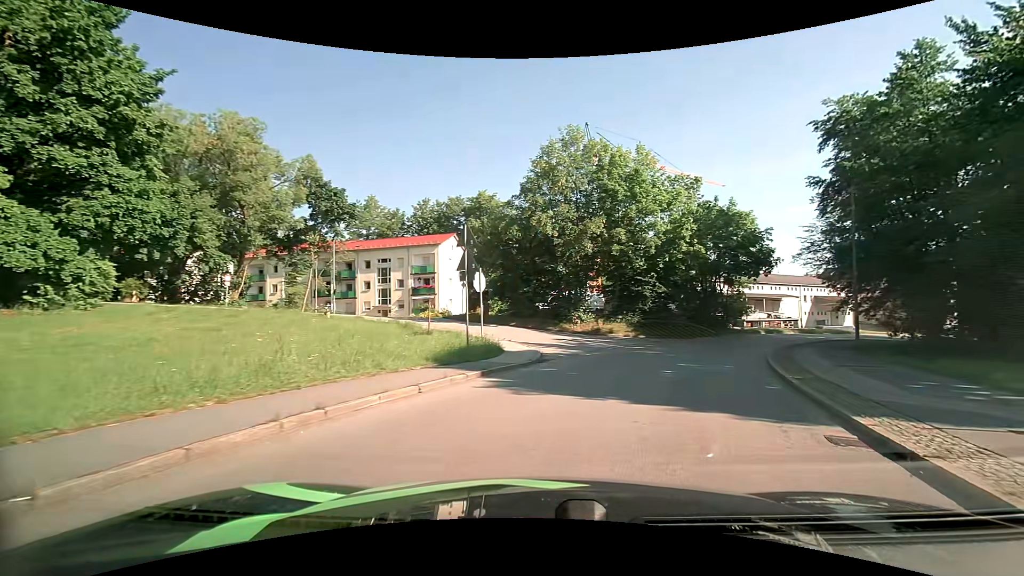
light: Day
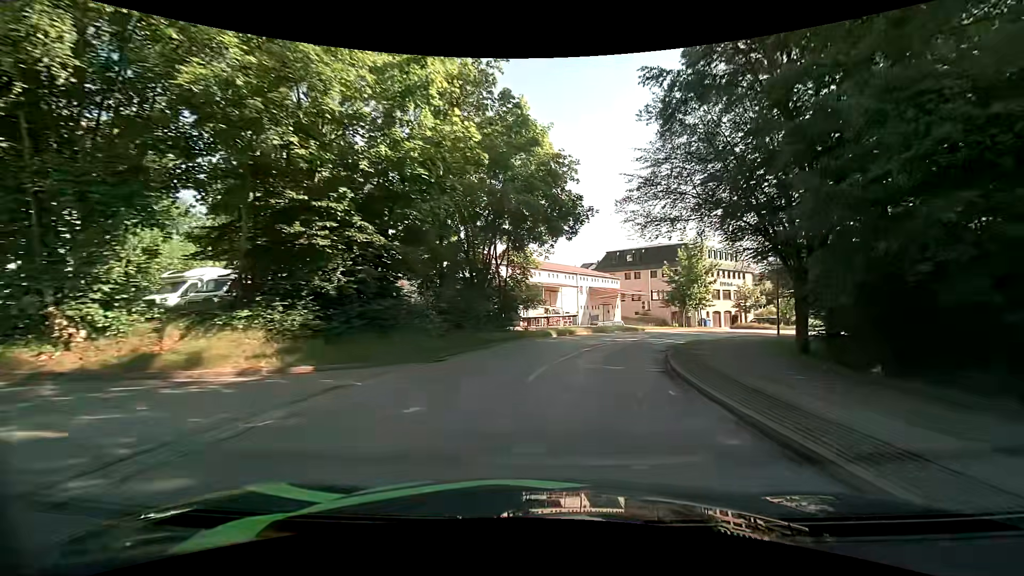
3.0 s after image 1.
(+6.1, +22.5) m; +26°
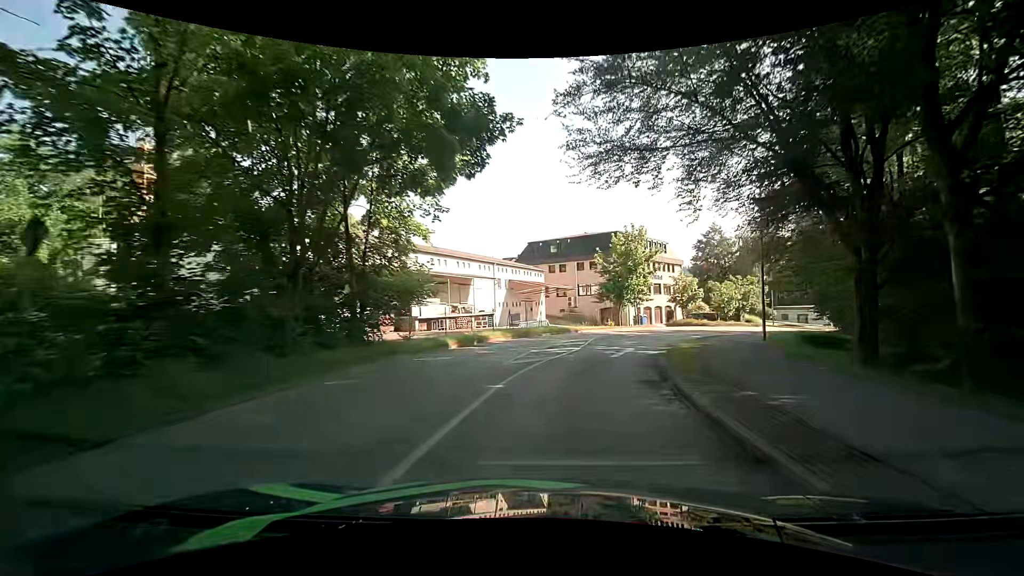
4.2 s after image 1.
(+1.0, +11.4) m; +10°
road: unclassified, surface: asphalt
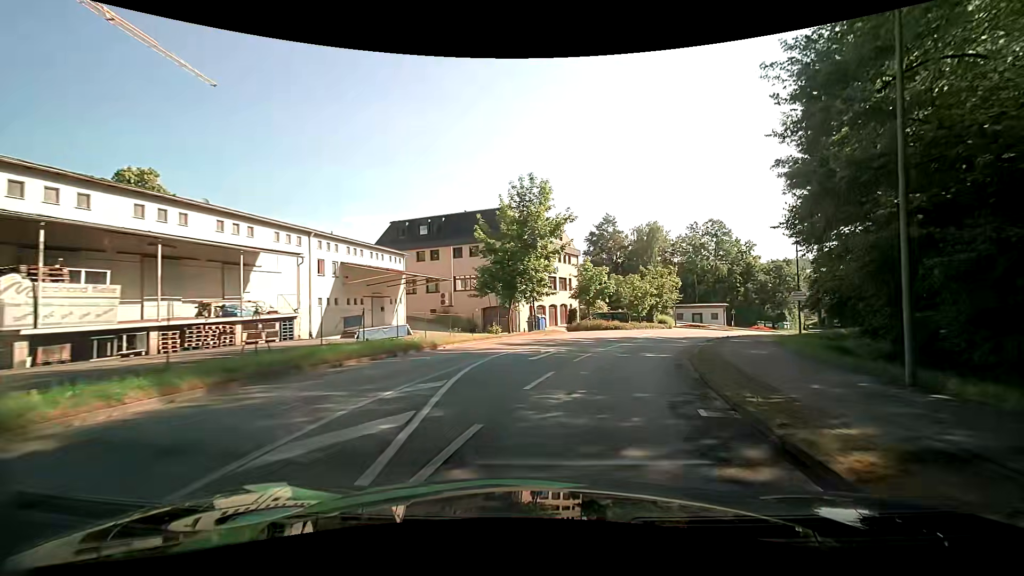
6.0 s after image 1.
(+1.6, +17.3) m; +12°
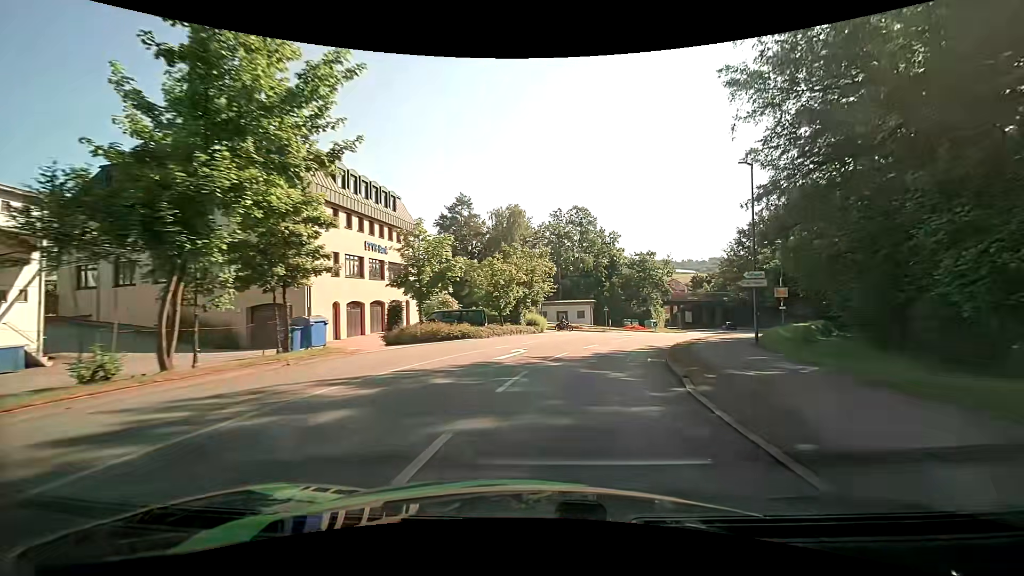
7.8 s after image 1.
(+2.6, +18.4) m; +16°
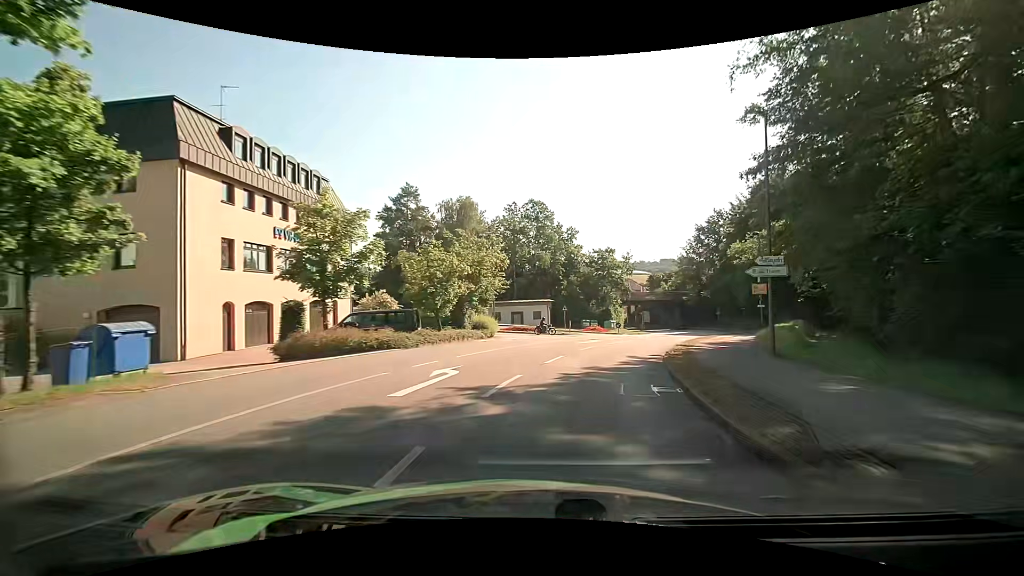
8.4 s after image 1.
(+0.3, +6.5) m; +5°
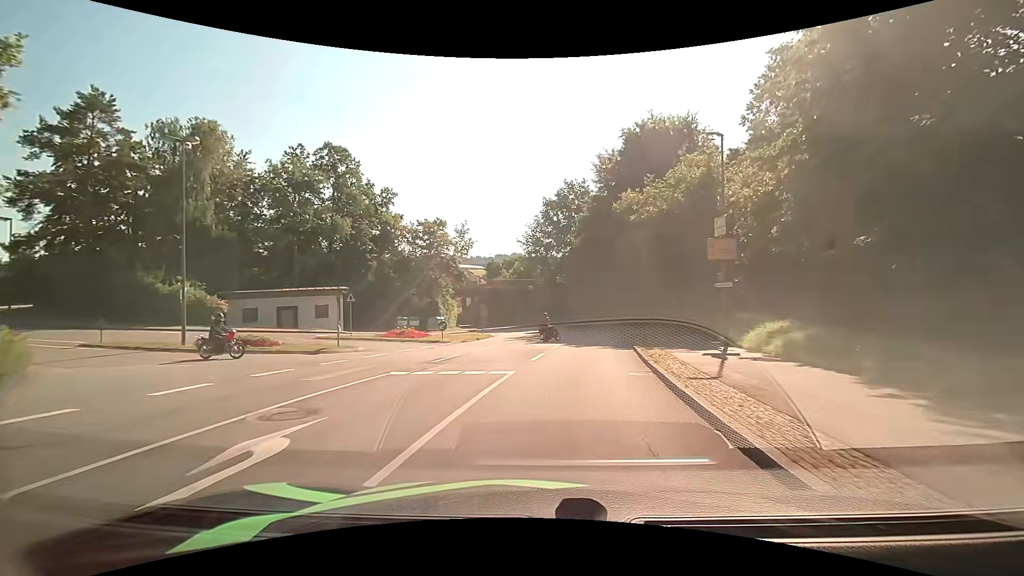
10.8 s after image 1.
(+3.7, +23.8) m; +18°
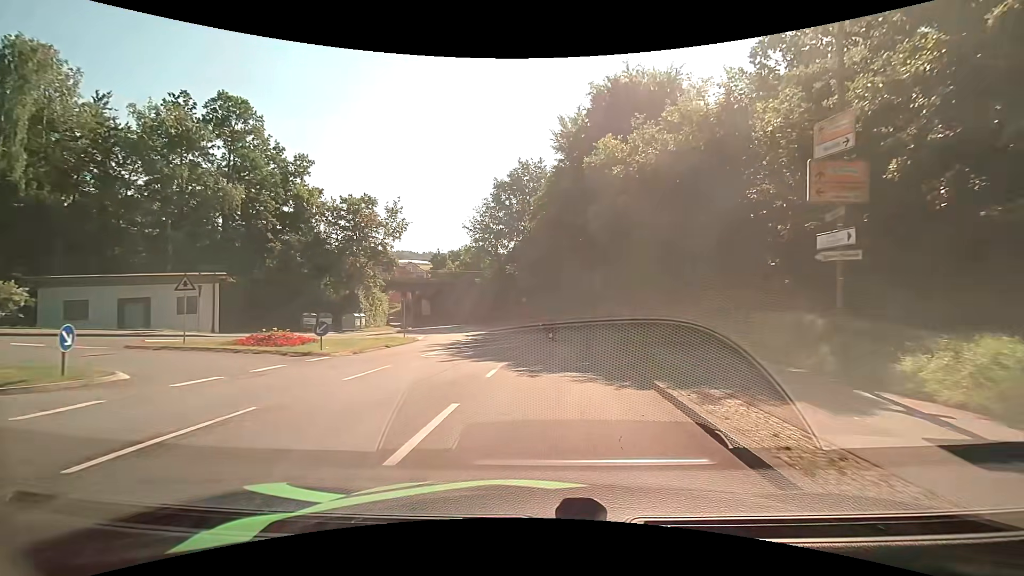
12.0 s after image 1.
(+0.6, +10.4) m; +6°
